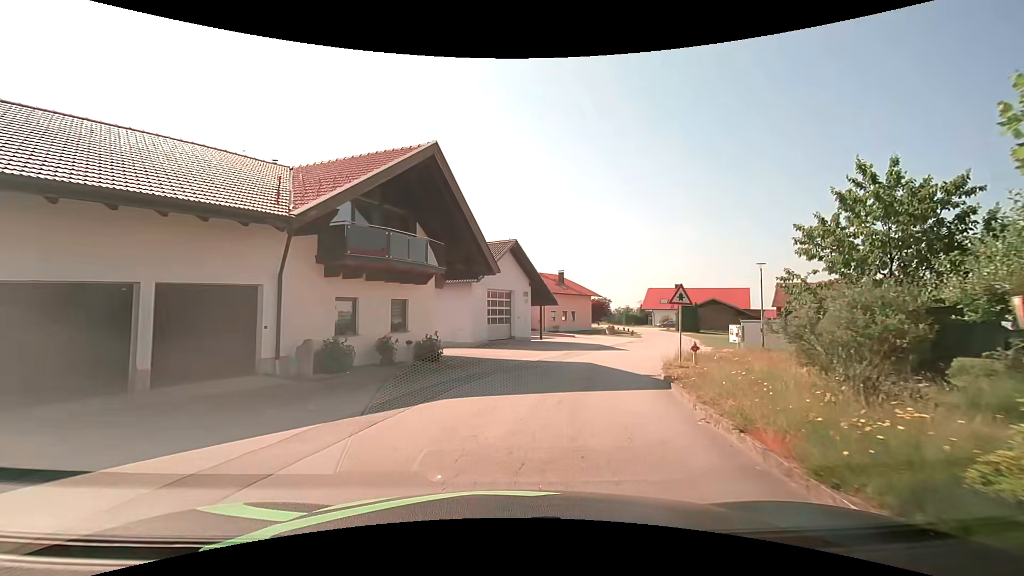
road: residential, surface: asphalt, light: Day
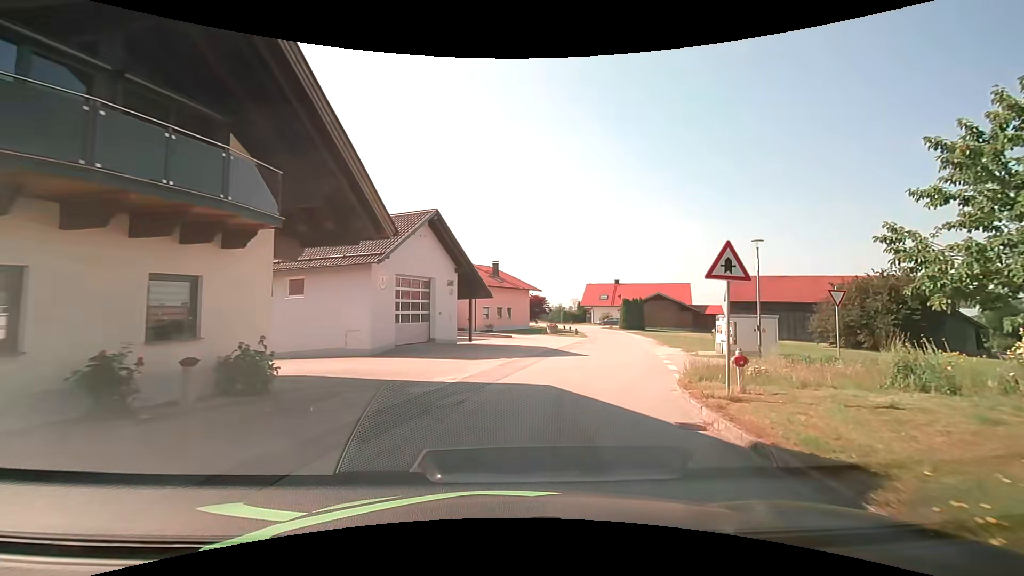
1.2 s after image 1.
(+0.5, +8.9) m; +7°
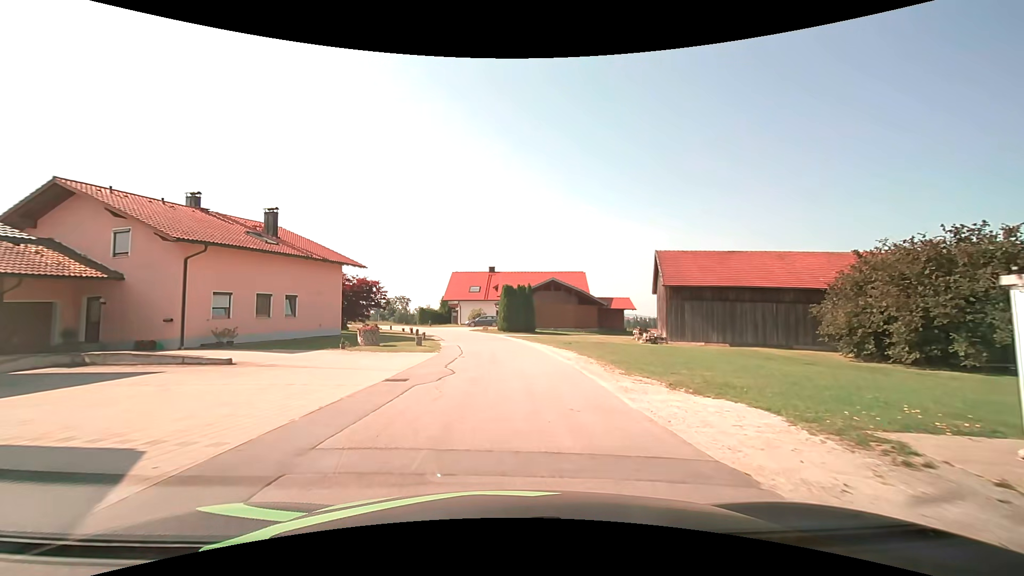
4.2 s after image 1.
(+4.5, +24.5) m; +16°
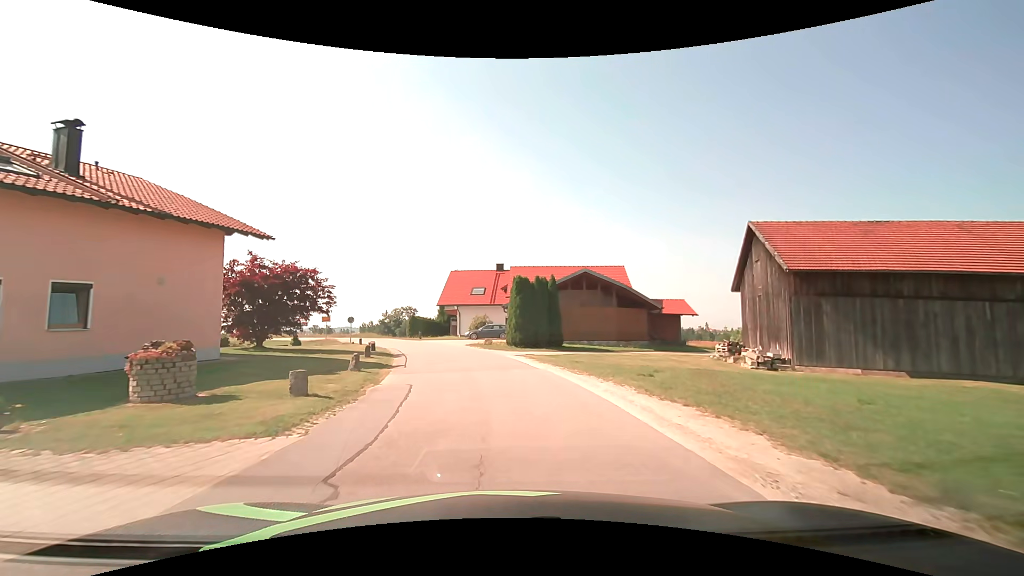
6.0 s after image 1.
(-0.1, +14.7) m; -2°
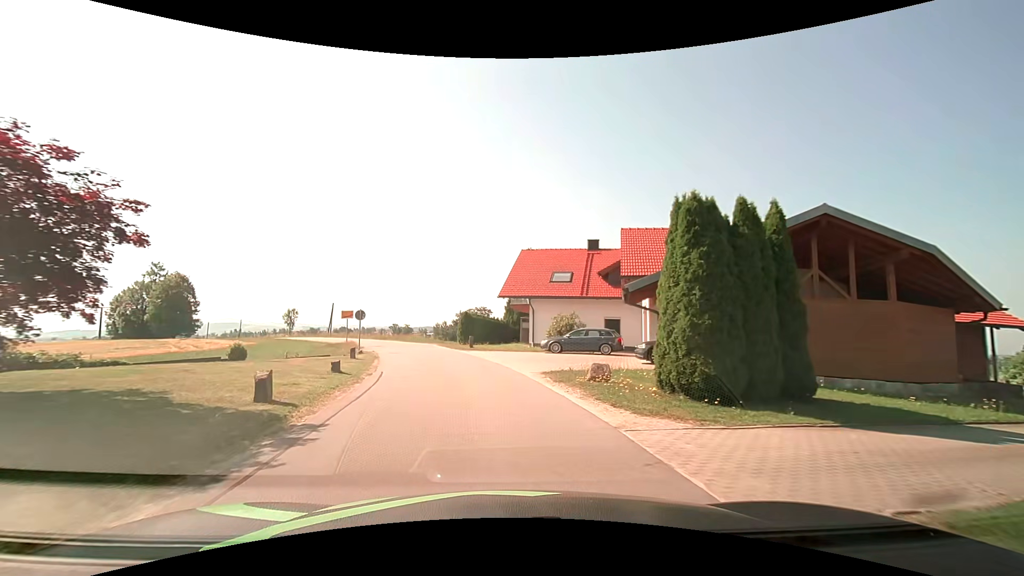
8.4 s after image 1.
(-1.0, +18.6) m; -8°
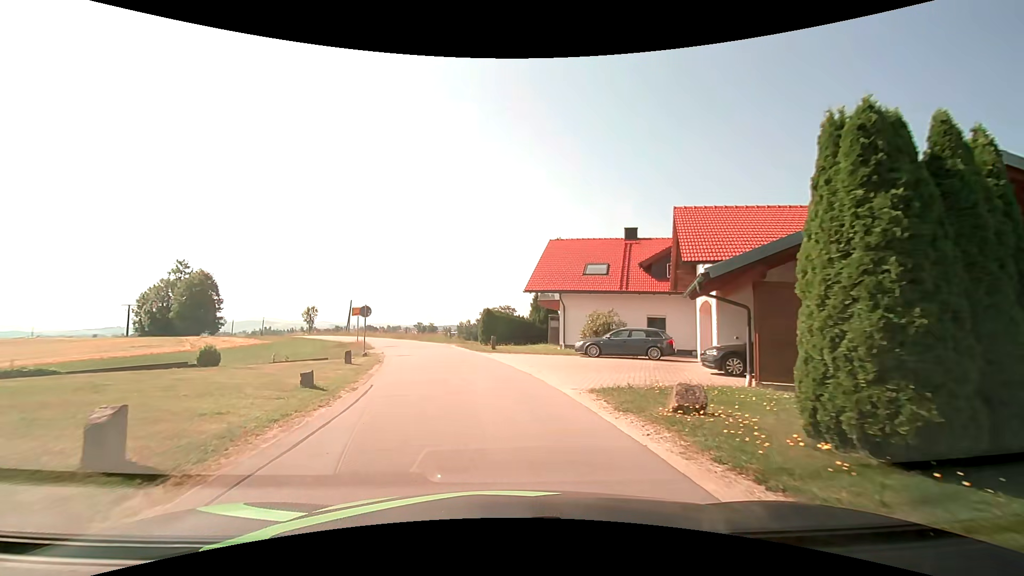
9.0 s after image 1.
(-0.1, +4.2) m; -2°
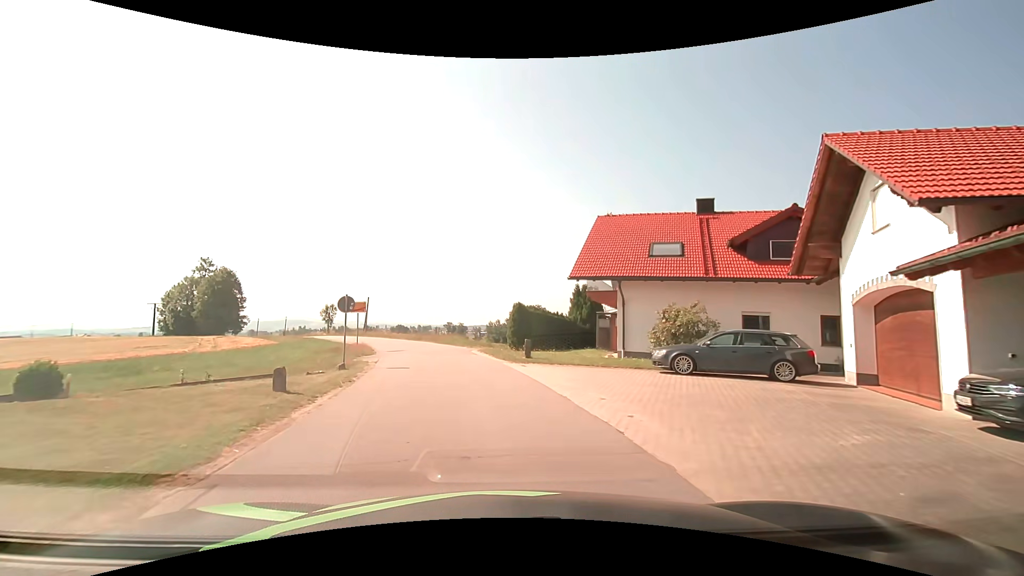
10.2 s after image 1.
(-0.3, +7.7) m; -4°
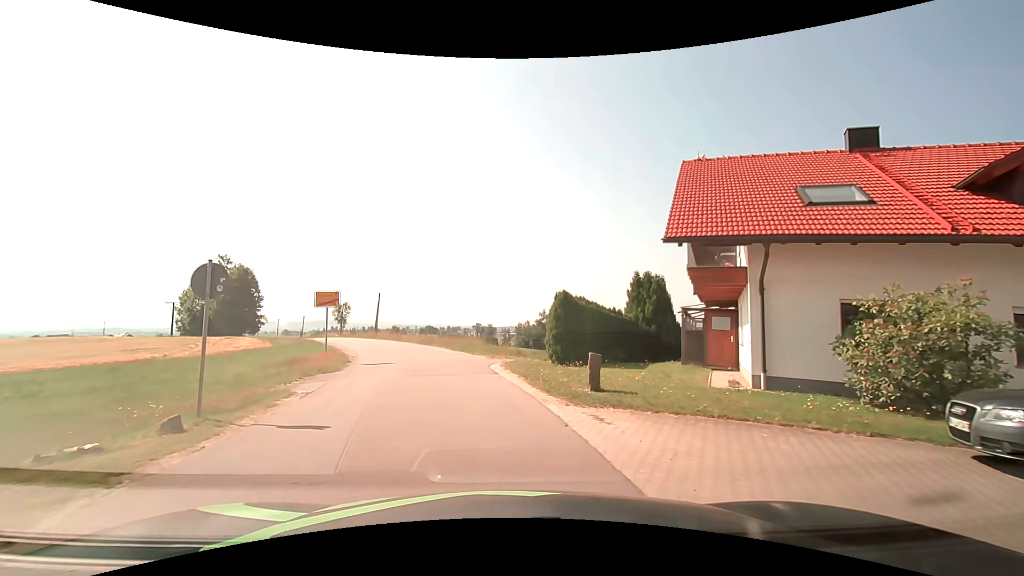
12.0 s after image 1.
(-0.2, +9.5) m; -3°
(-1, +10) (-3, +20) (-6, +29) (-10, +39) (-14, +48) (-18, +57) (-23, +66) (-27, +74) (-32, +83) (-37, +92) m
